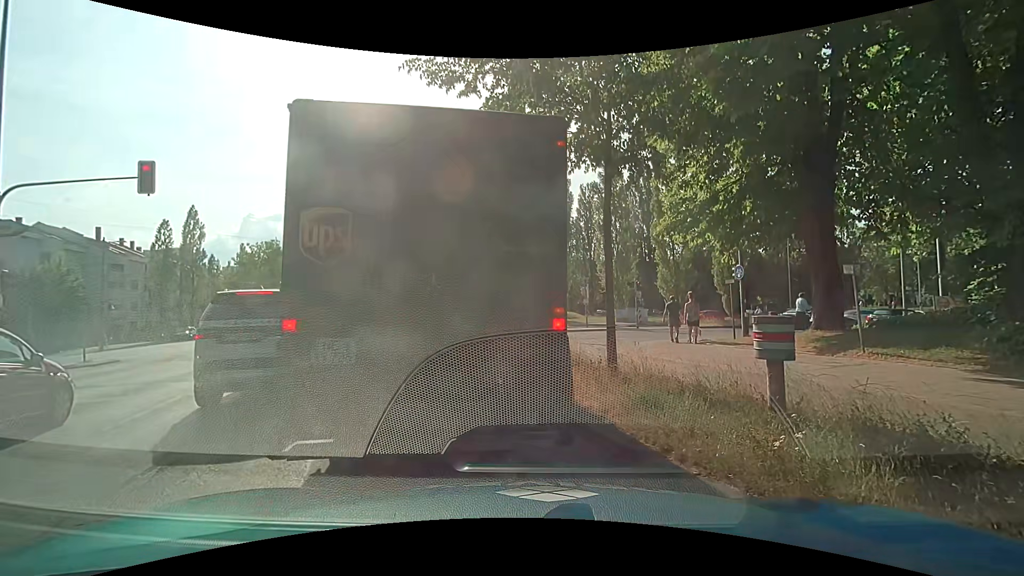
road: secondary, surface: asphalt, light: Day
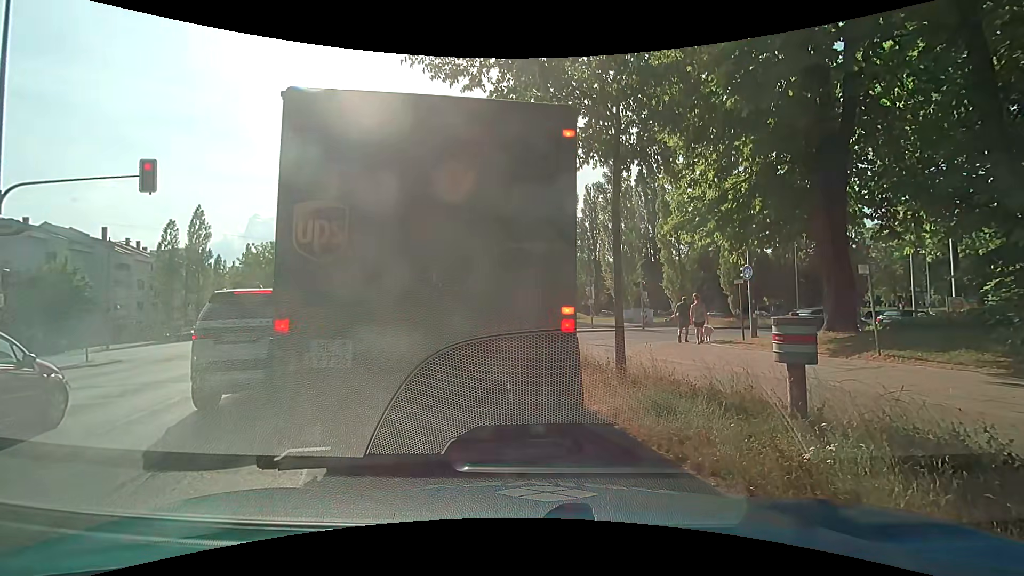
(0.0, +0.2) m; 0°
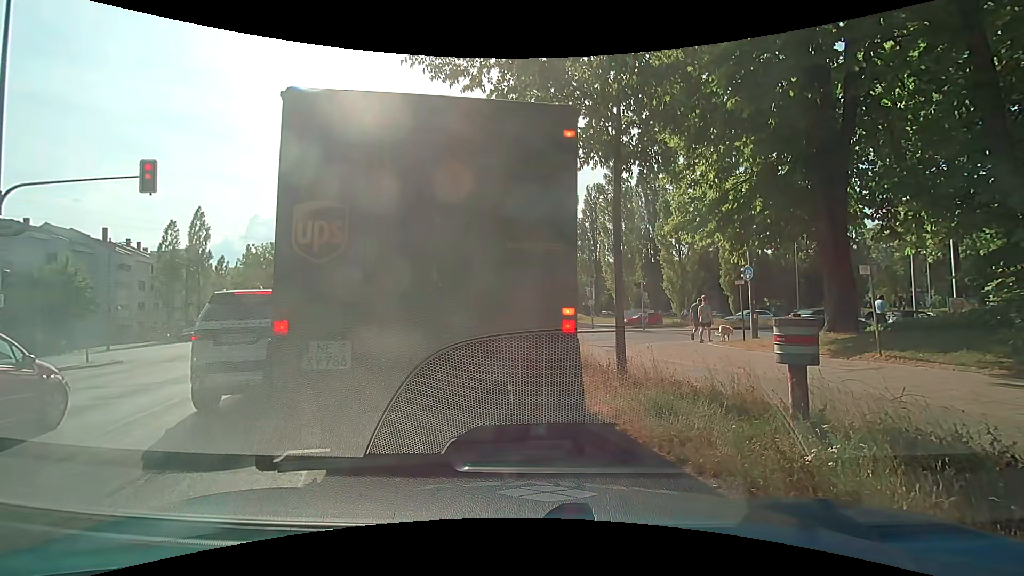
(0.0, +0.1) m; 0°
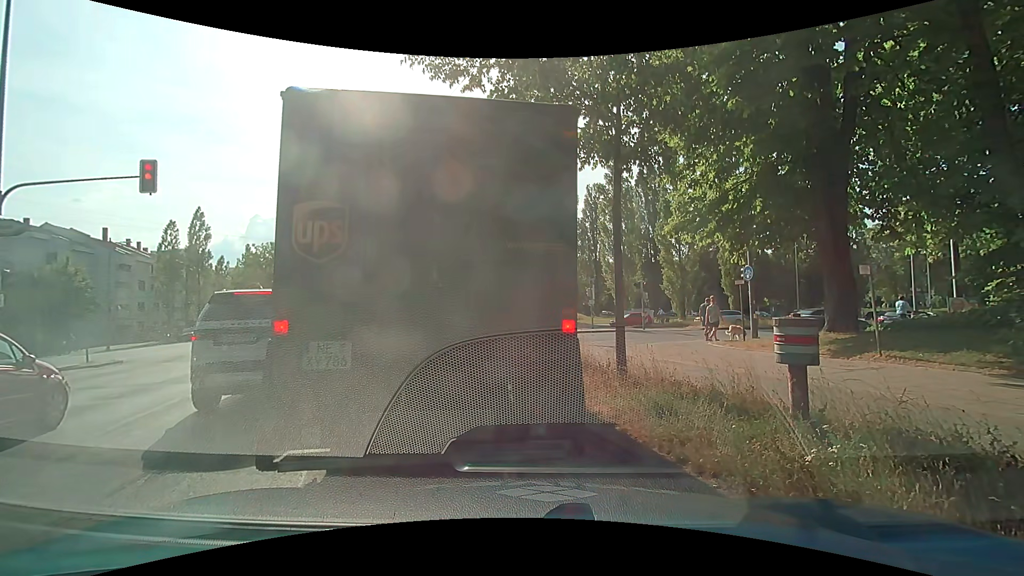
(0.0, 0.0) m; 0°
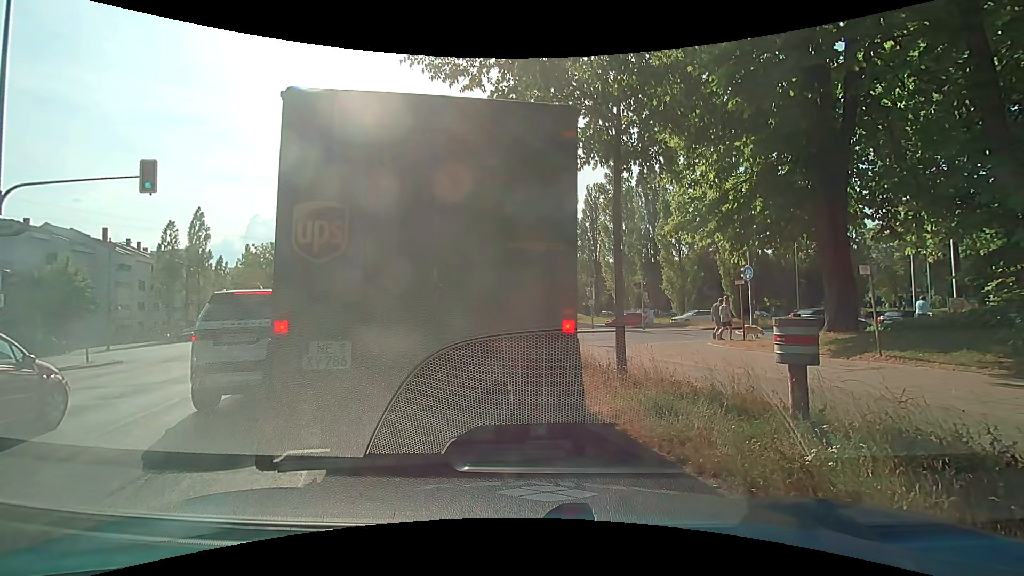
(0.0, 0.0) m; 0°
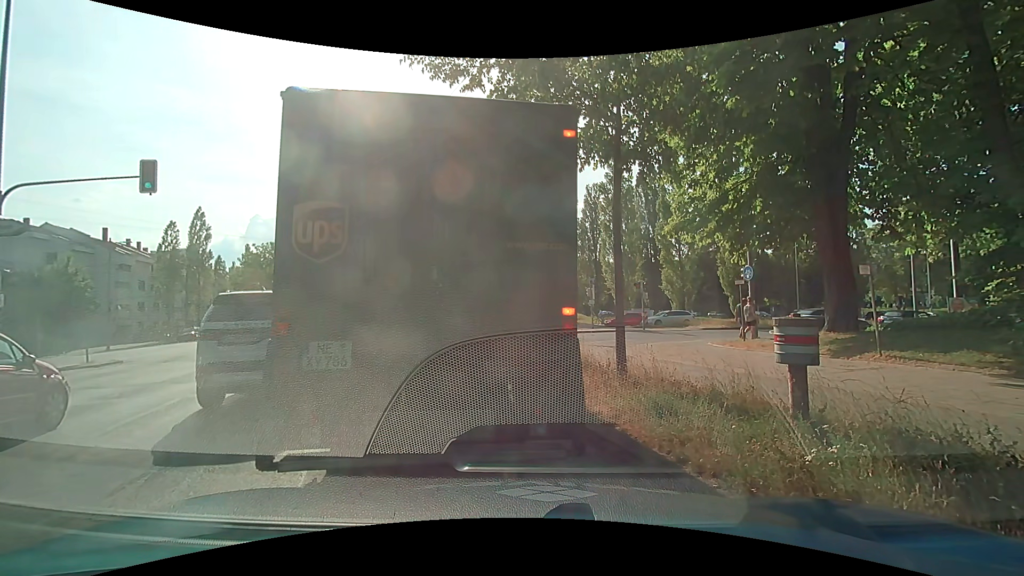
(0.0, 0.0) m; 0°
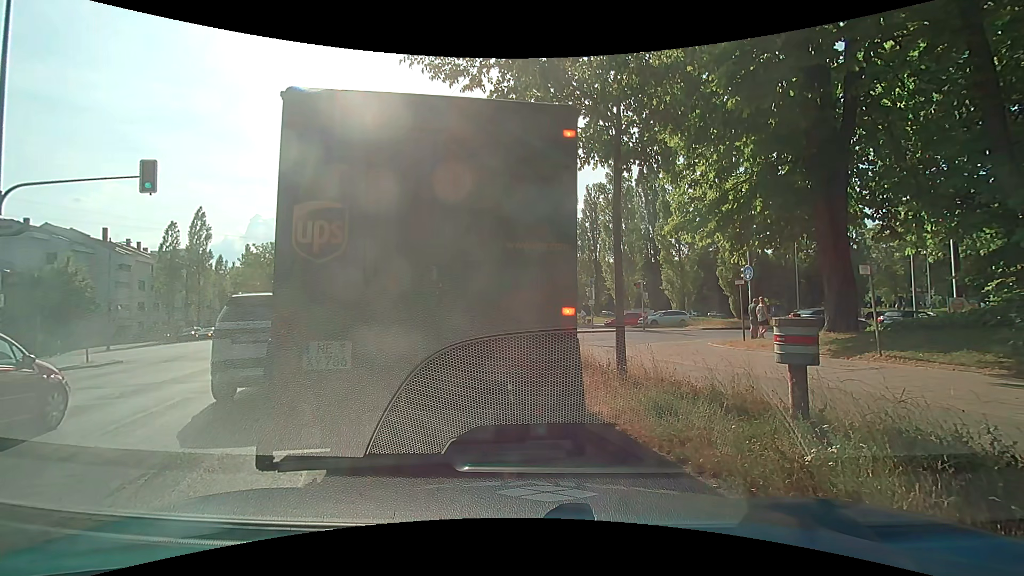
(0.0, 0.0) m; 0°
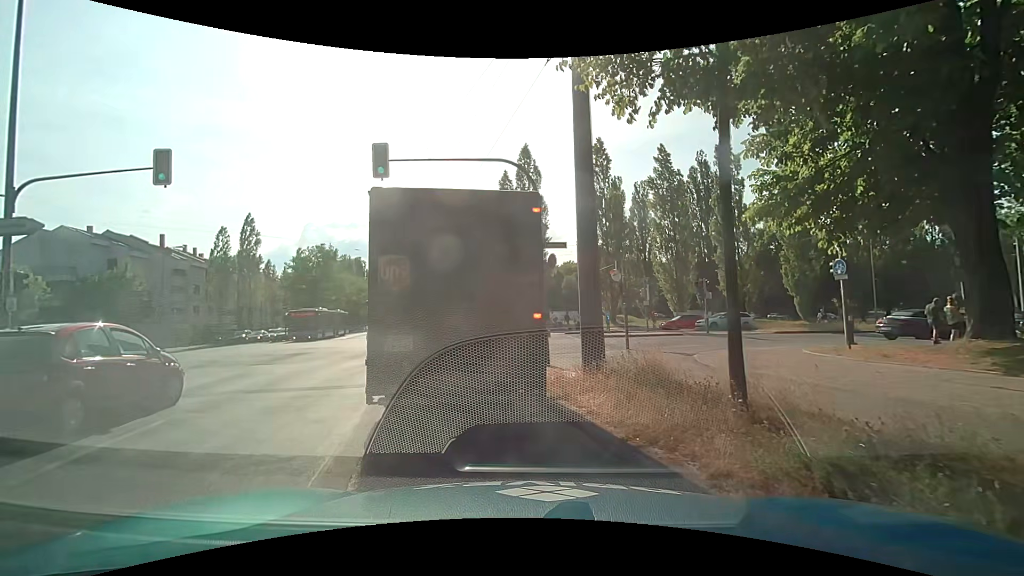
(-0.1, +2.4) m; -6°
